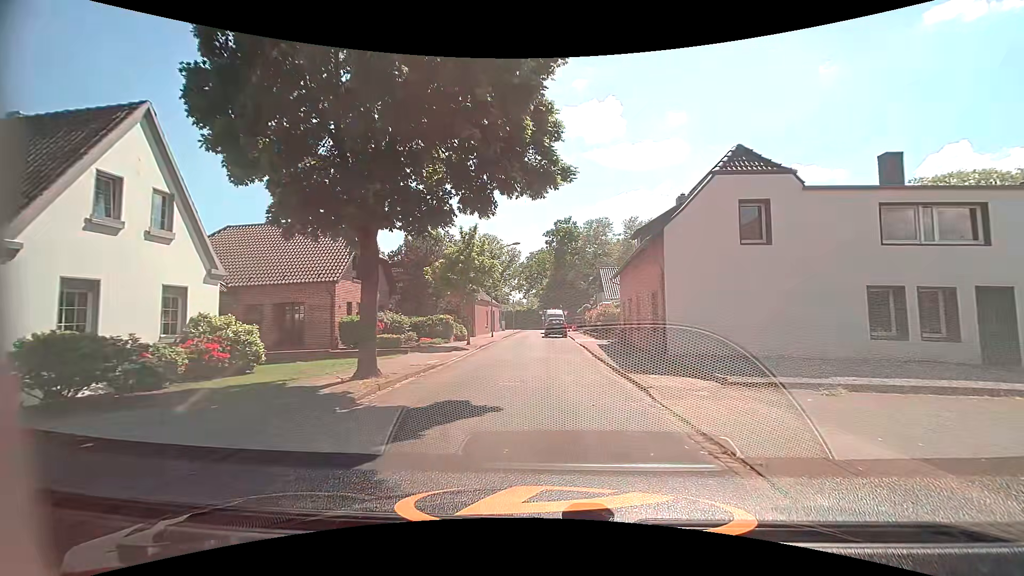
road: residential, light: Day
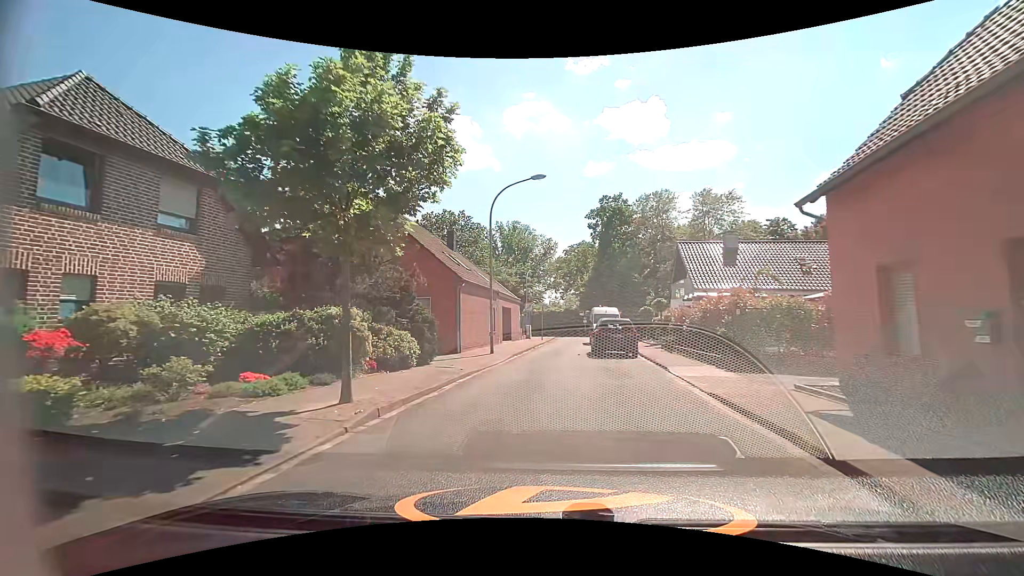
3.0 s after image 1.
(+0.2, +19.5) m; -3°
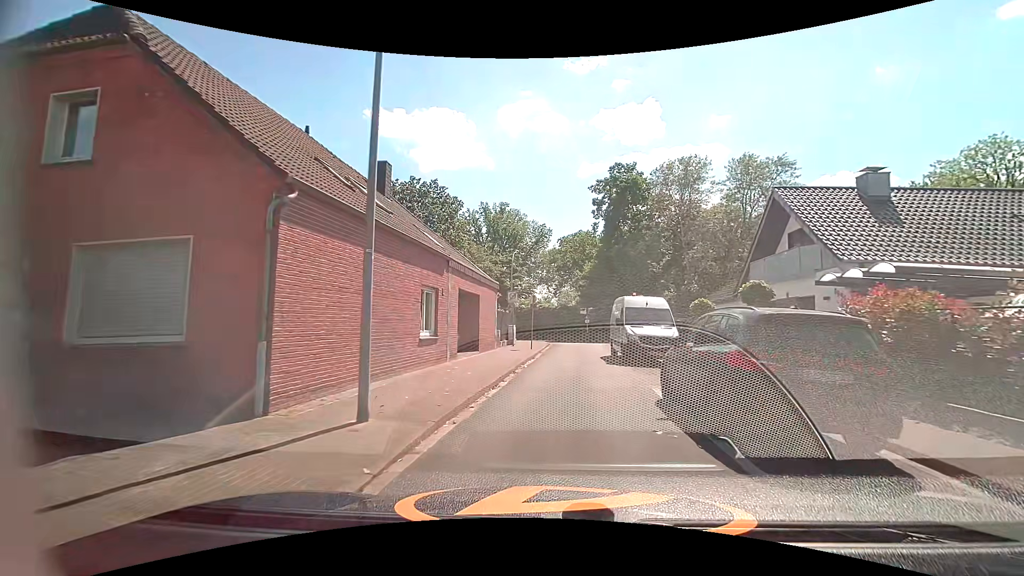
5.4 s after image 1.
(-0.1, +15.1) m; 0°
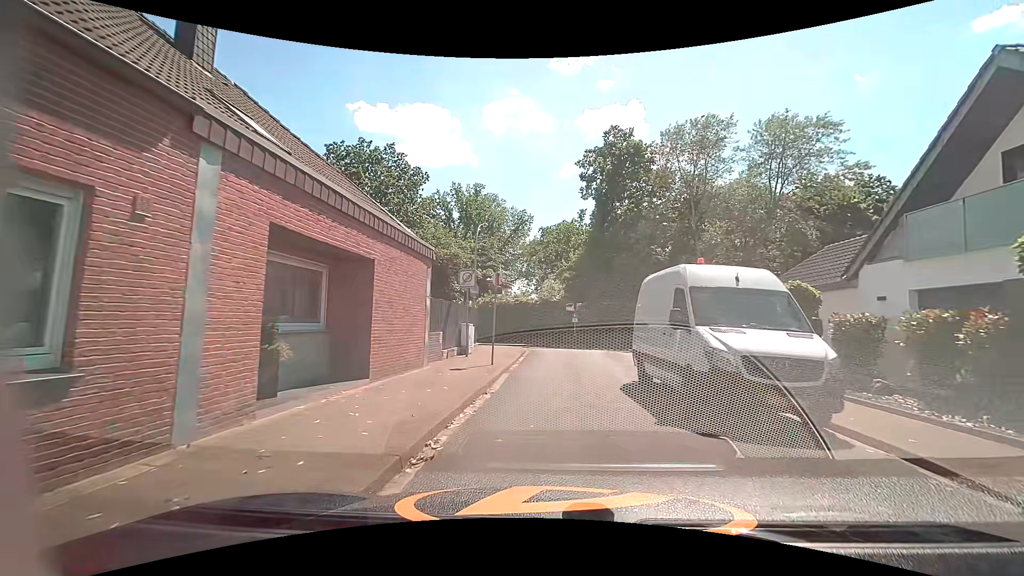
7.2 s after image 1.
(+0.4, +10.7) m; +3°
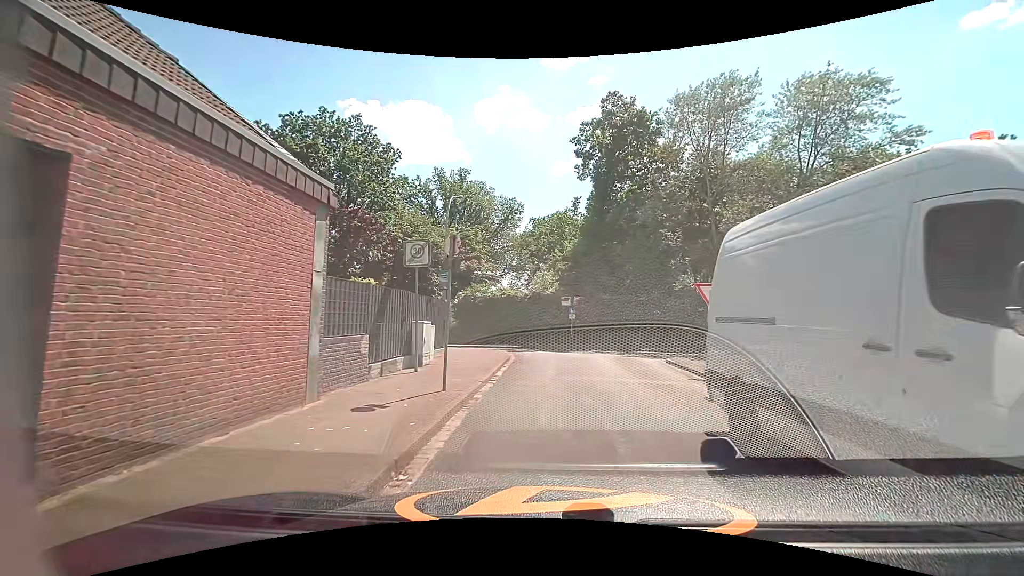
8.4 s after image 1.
(+0.1, +6.1) m; 0°
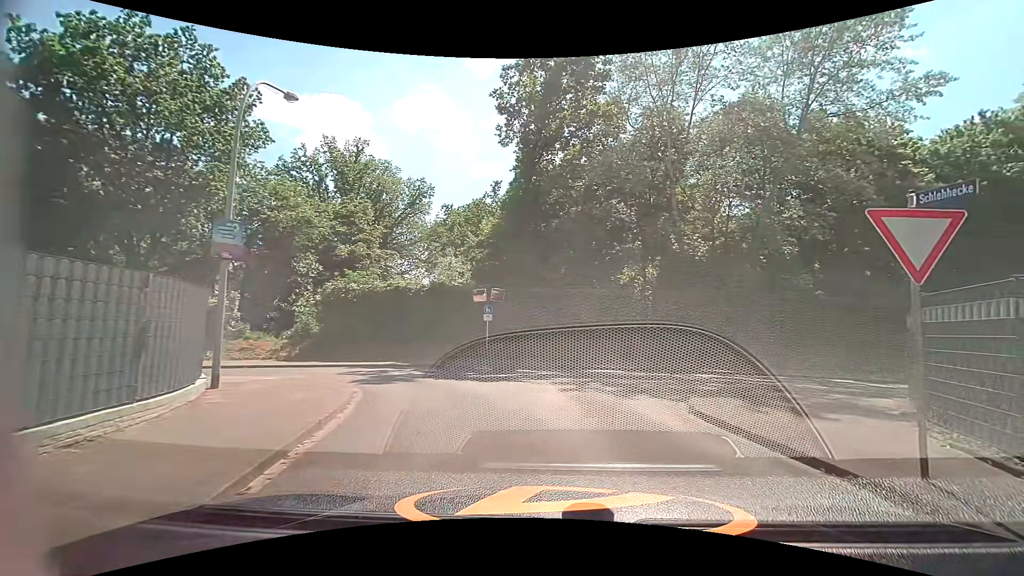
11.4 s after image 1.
(+0.3, +10.4) m; +10°
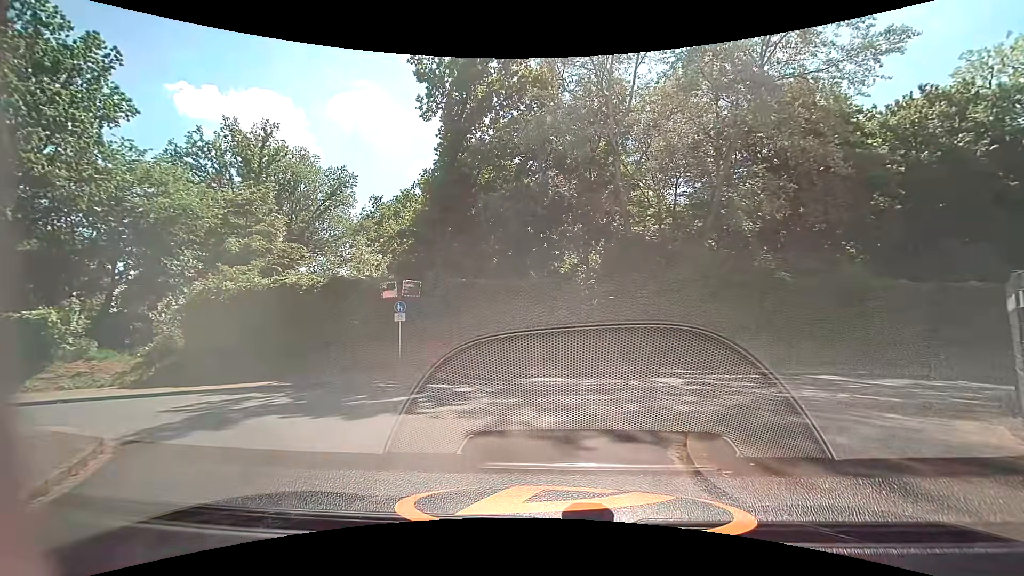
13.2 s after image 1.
(+0.4, +4.4) m; +5°
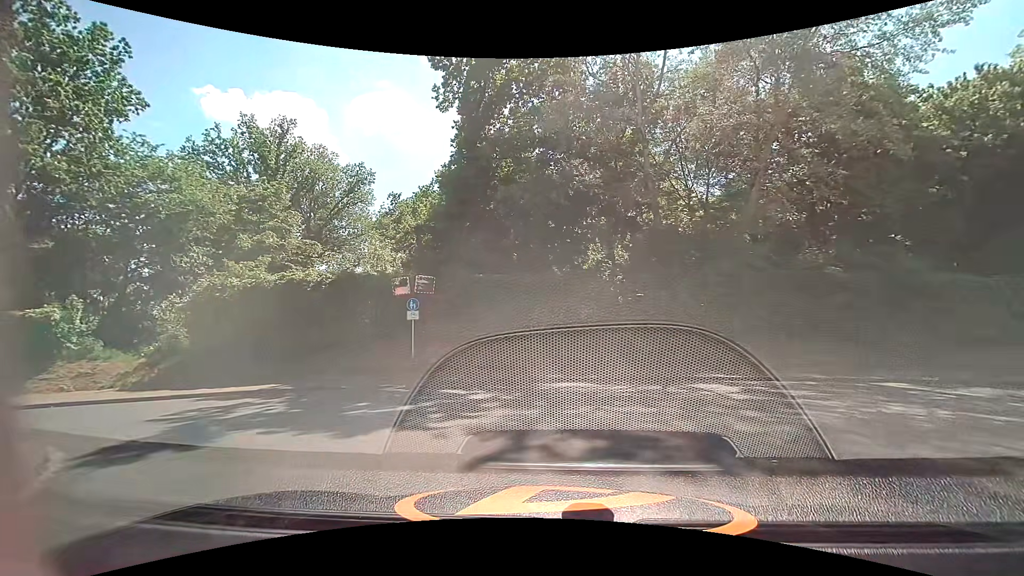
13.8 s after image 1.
(0.0, +1.4) m; -3°
